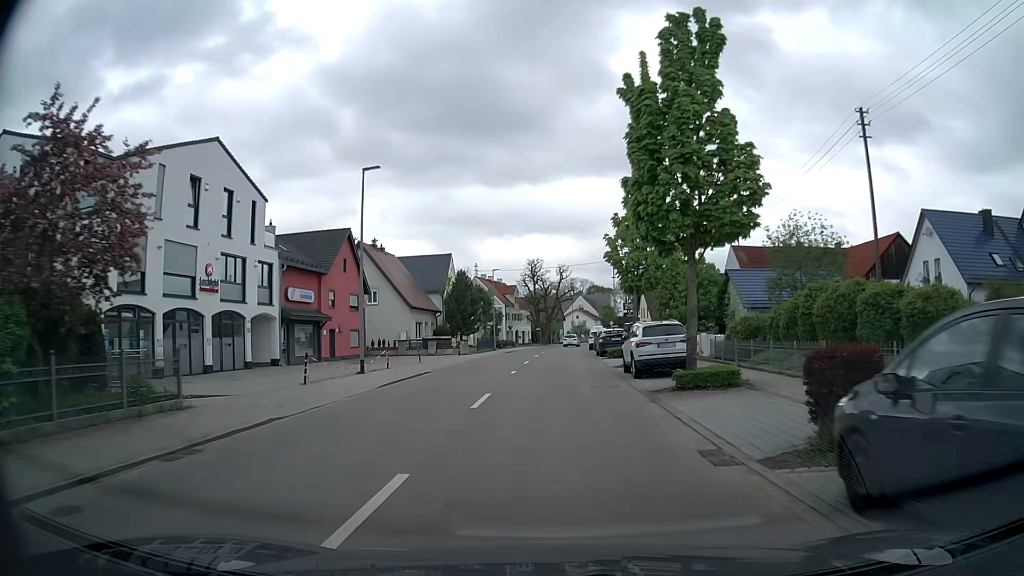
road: tertiary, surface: asphalt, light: Day
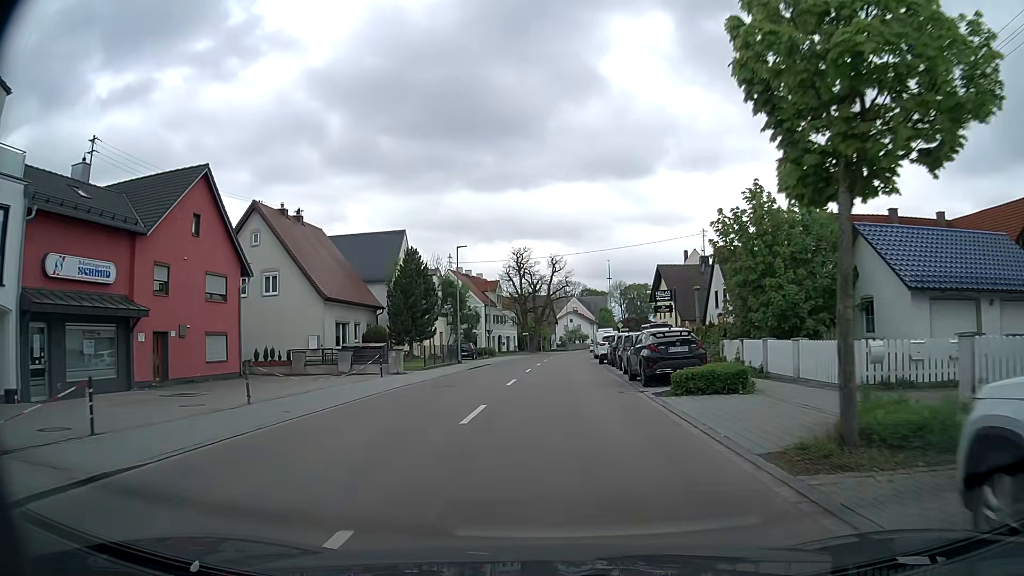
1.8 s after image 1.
(+0.2, +19.9) m; +1°
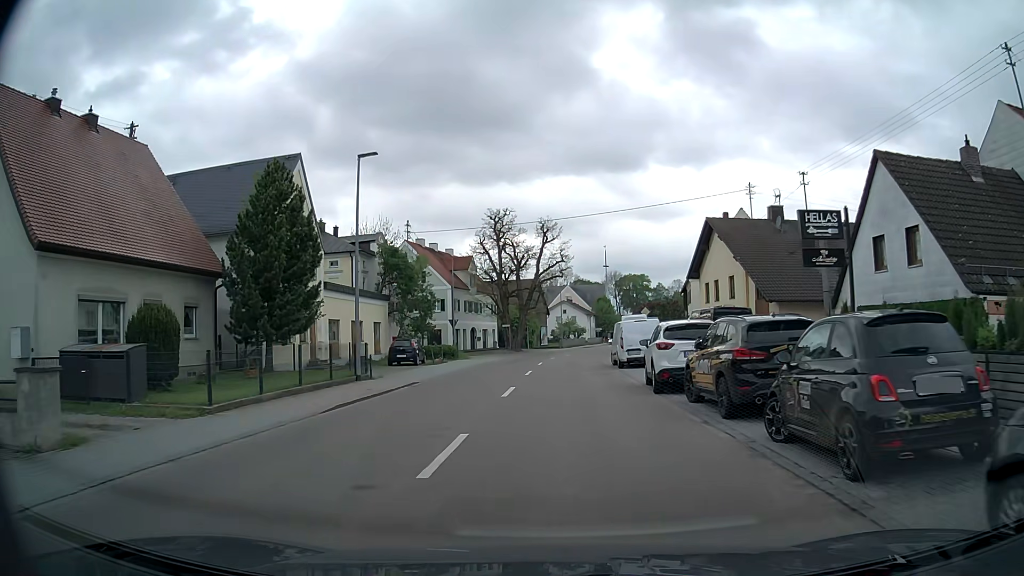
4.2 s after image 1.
(+0.2, +21.9) m; +1°
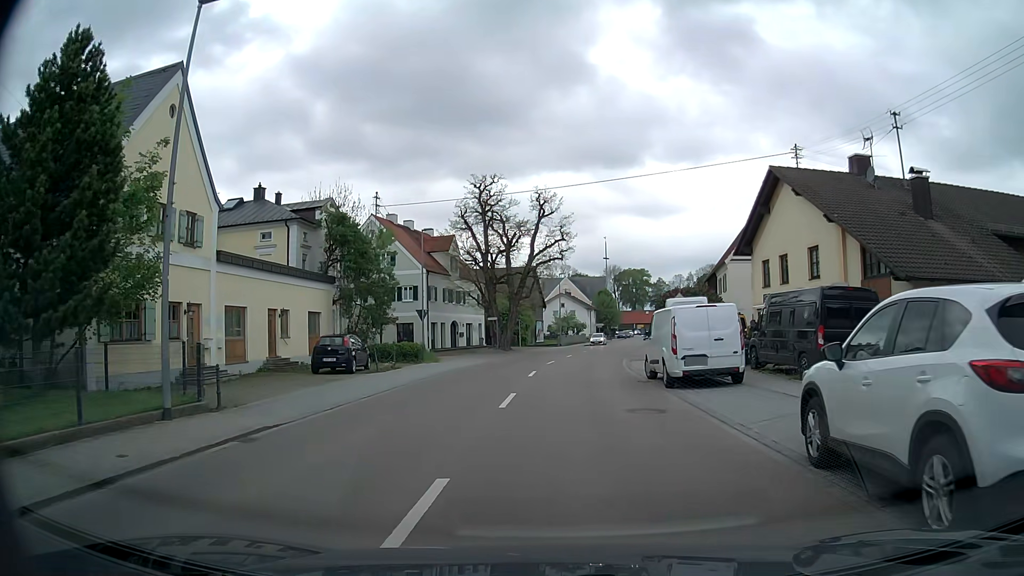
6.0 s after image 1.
(+0.1, +11.7) m; +1°
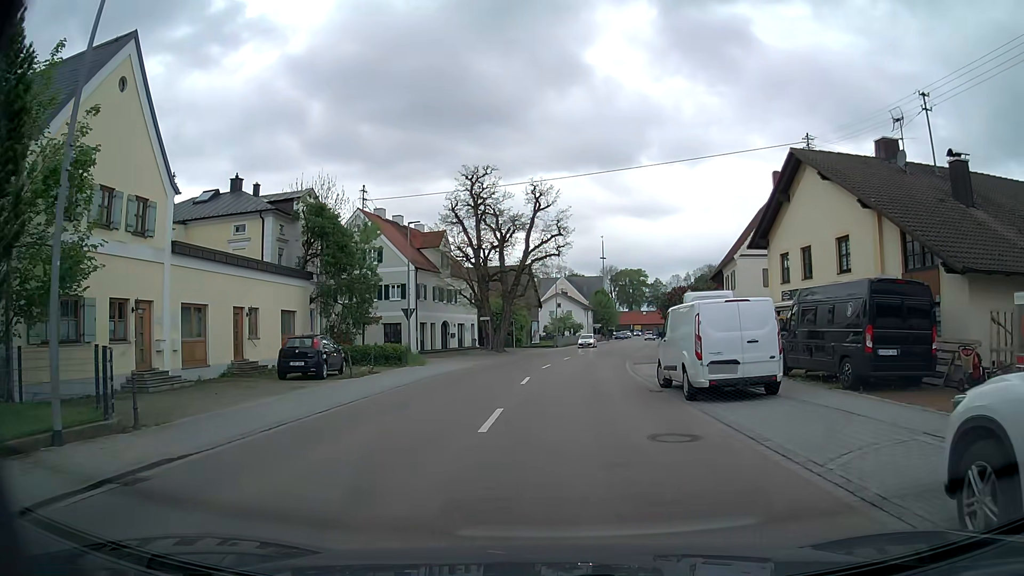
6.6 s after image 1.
(0.0, +2.9) m; 0°
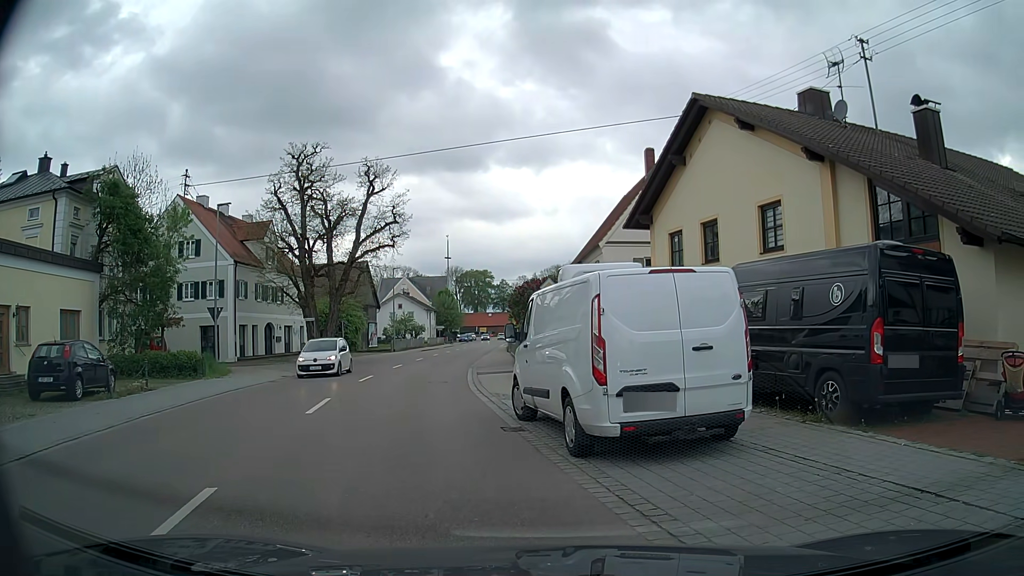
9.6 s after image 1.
(+0.4, +5.9) m; +11°
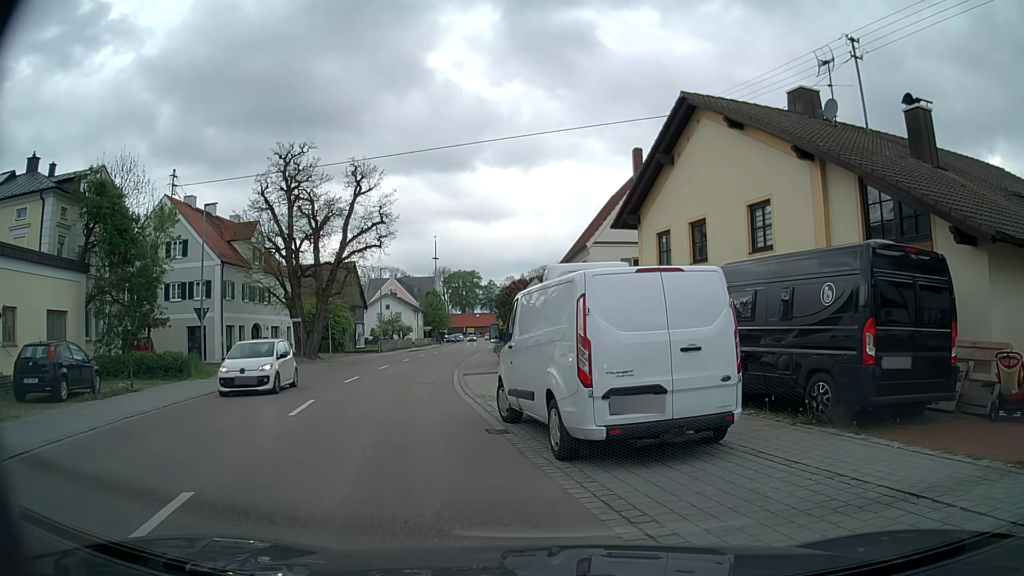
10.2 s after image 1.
(0.0, +0.2) m; 0°
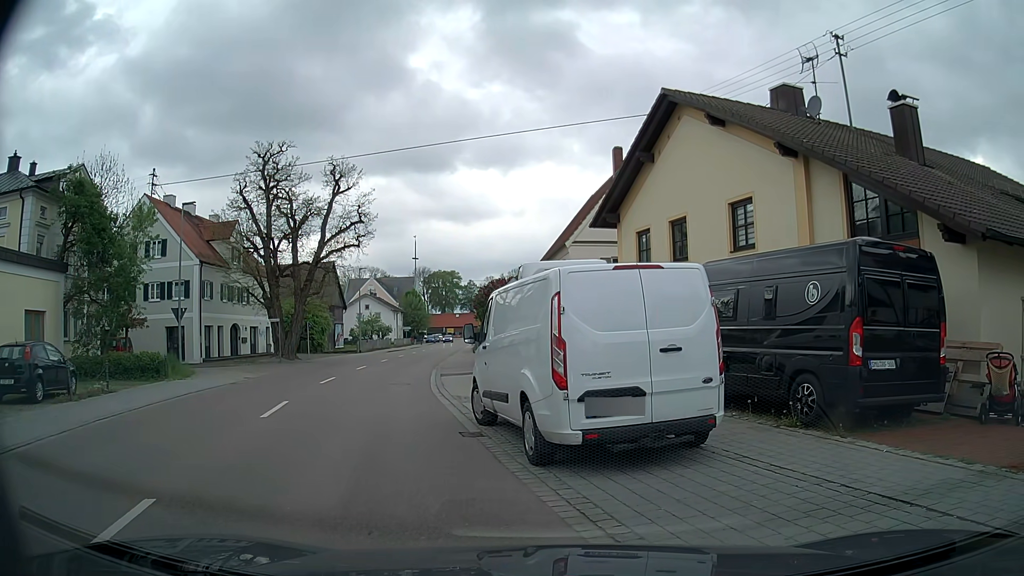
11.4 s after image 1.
(0.0, +0.3) m; 0°
